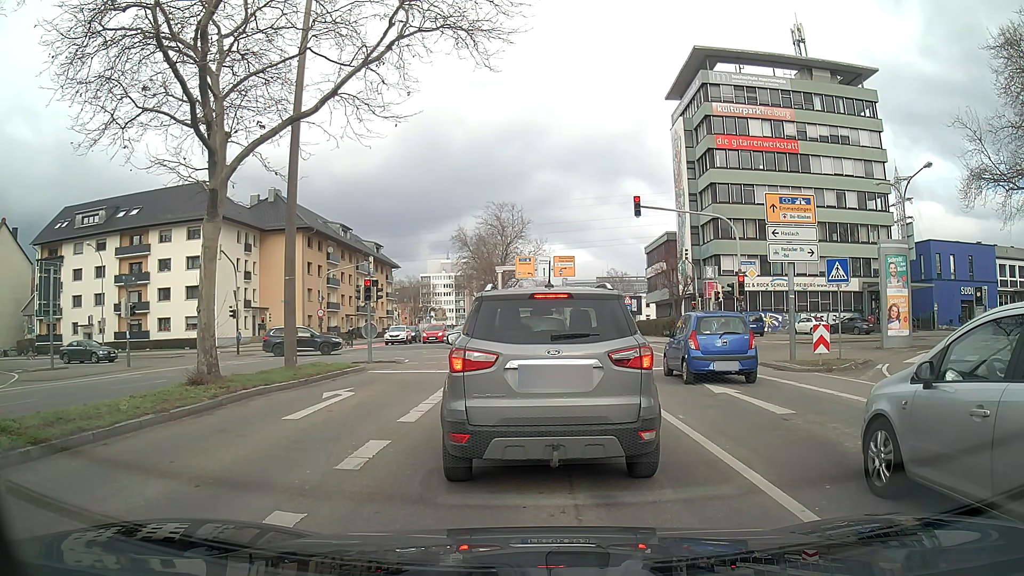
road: secondary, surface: asphalt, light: Day
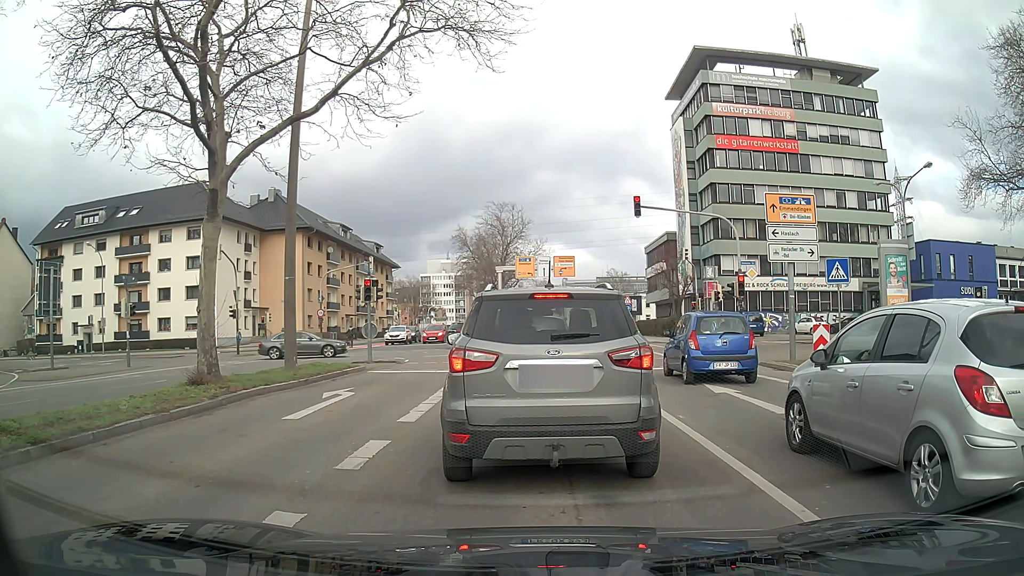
(0.0, 0.0) m; 0°
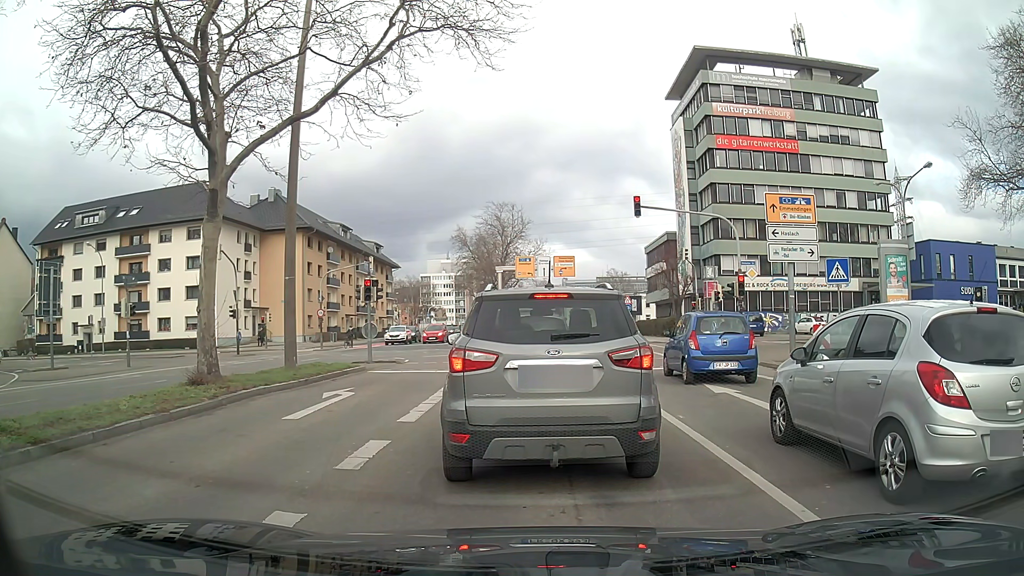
(0.0, 0.0) m; 0°
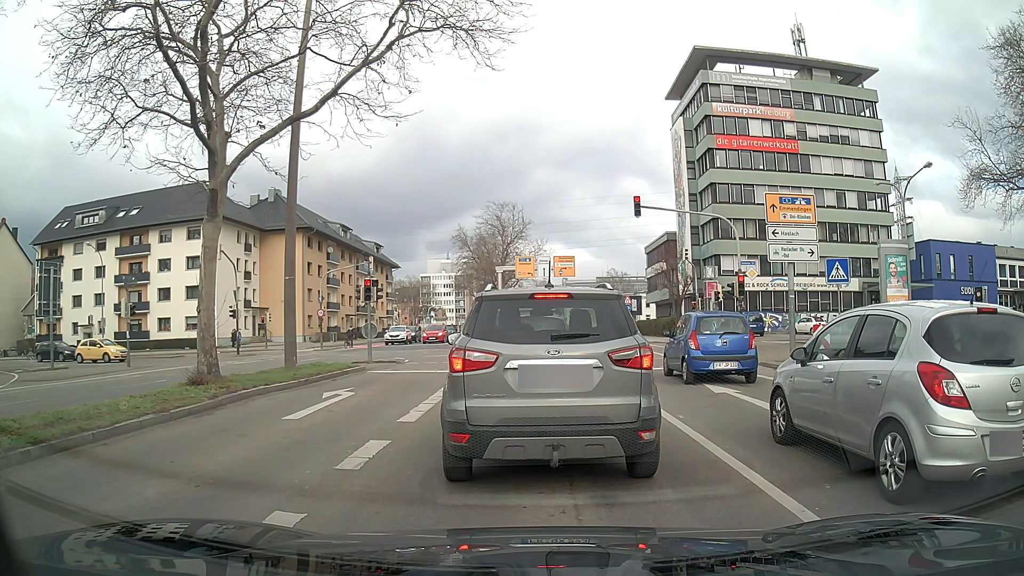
(0.0, 0.0) m; 0°
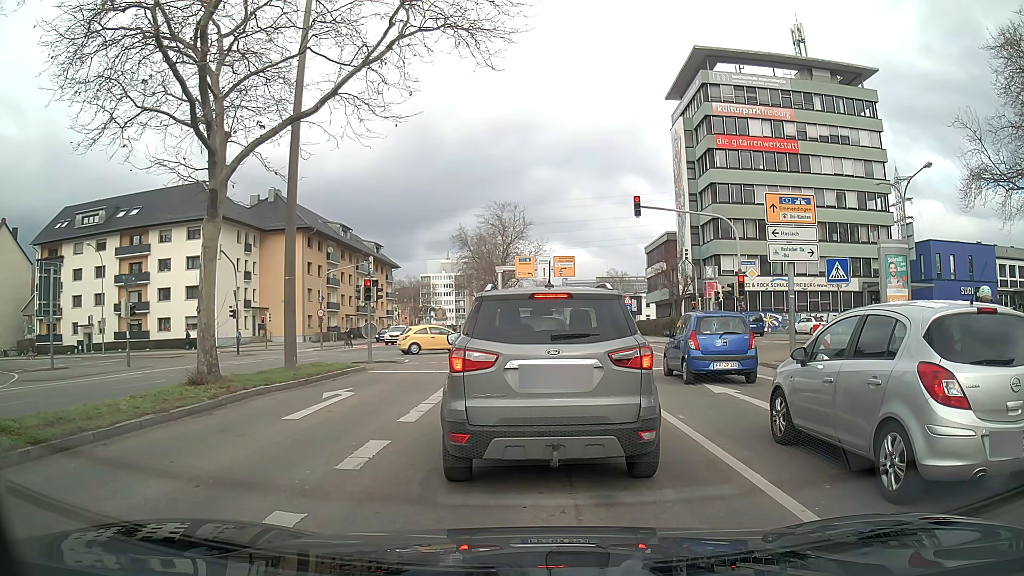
(0.0, 0.0) m; 0°
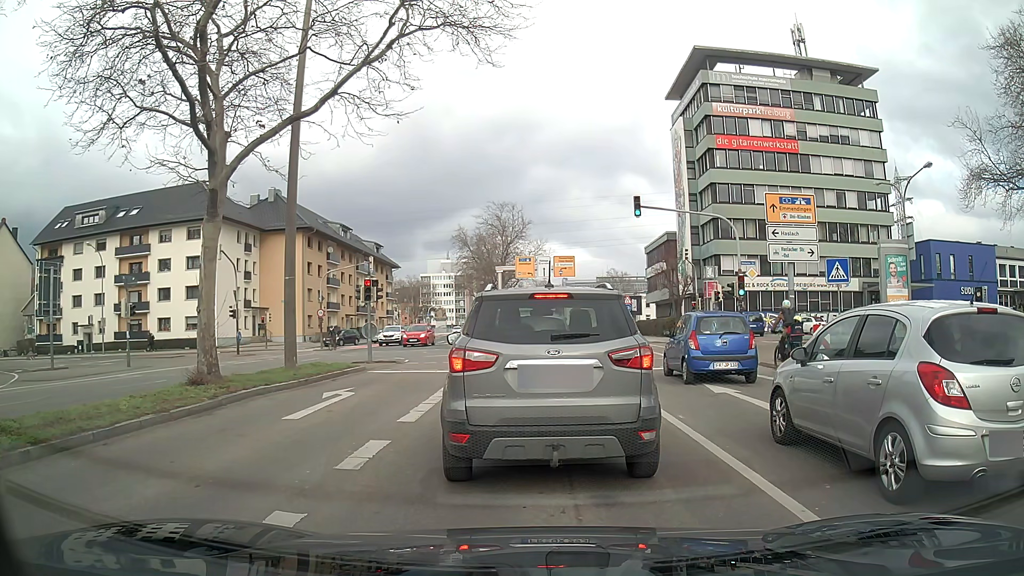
(0.0, 0.0) m; 0°
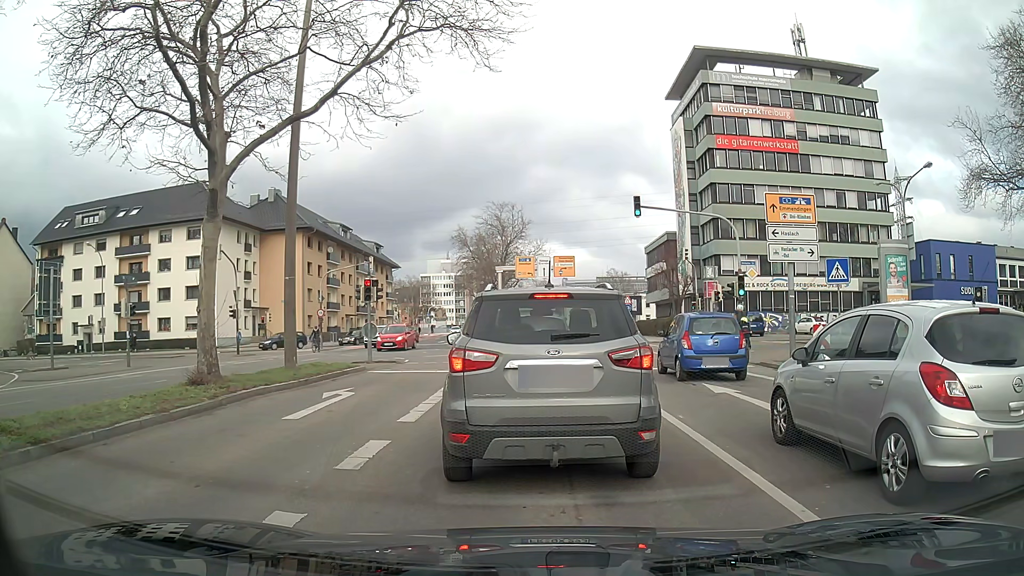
(0.0, 0.0) m; 0°
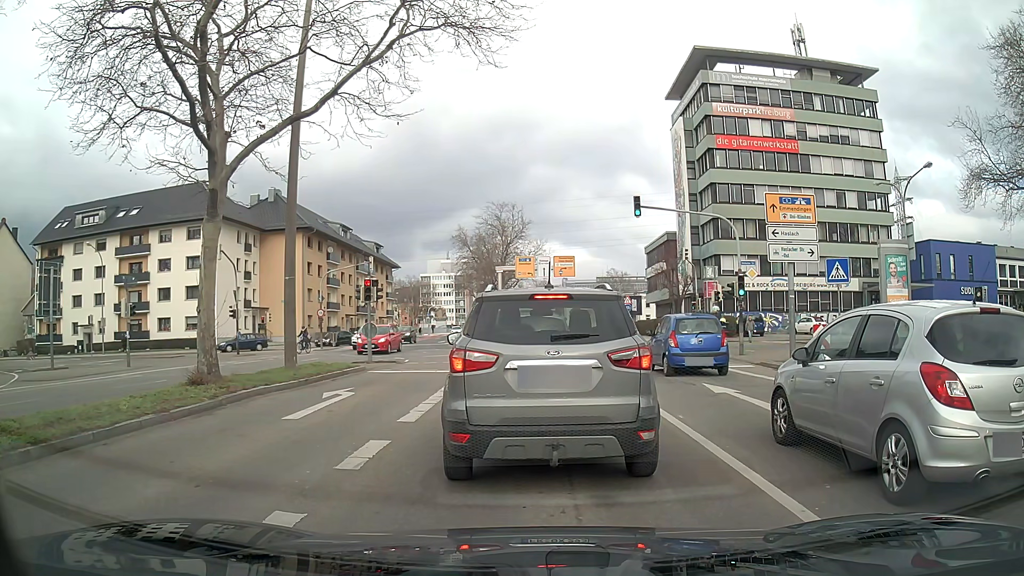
(0.0, 0.0) m; 0°
(0, +10) (0, +20) (0, +30) (0, +40) (0, +50) (0, +60) (0, +70) (-1, +80) (-2, +90) (-3, +100) m
